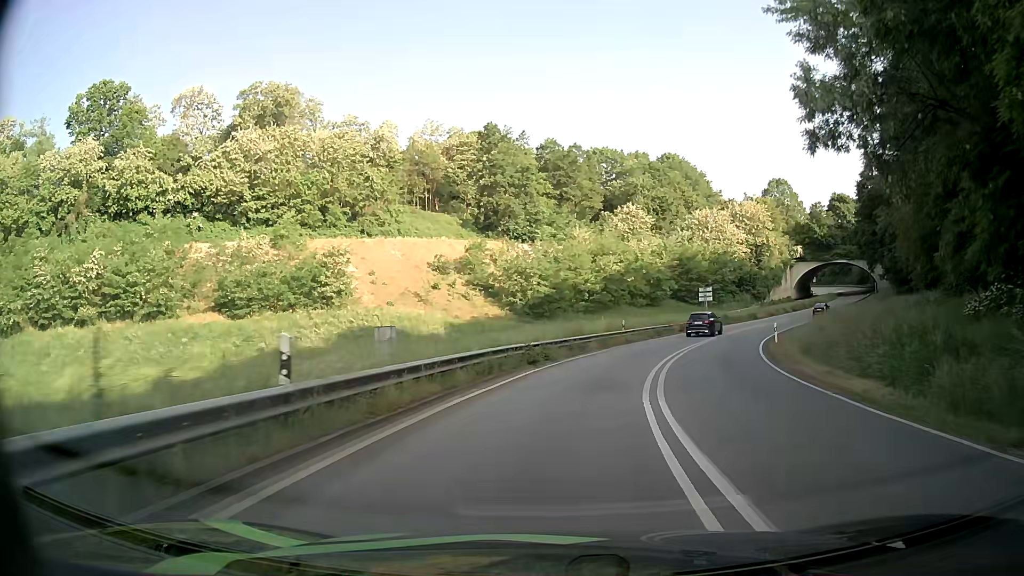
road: primary_link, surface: asphalt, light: Day
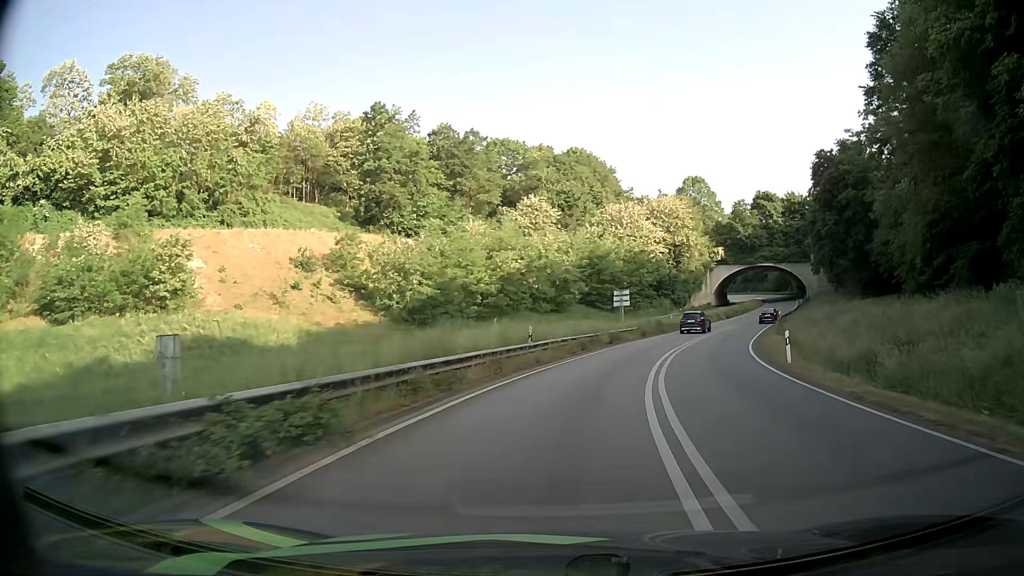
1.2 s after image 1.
(+1.2, +15.4) m; +9°
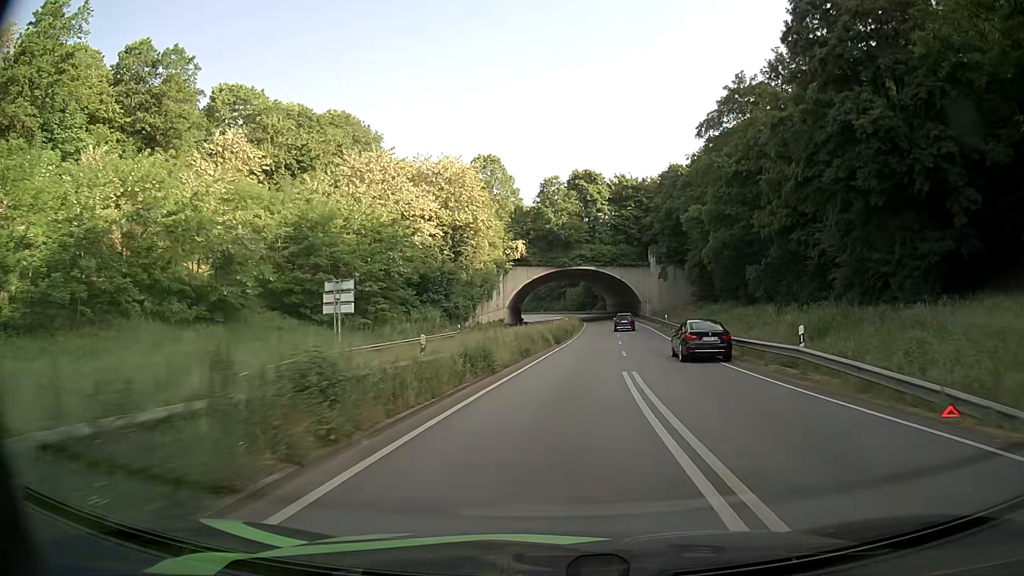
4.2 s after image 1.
(+8.0, +42.5) m; +19°
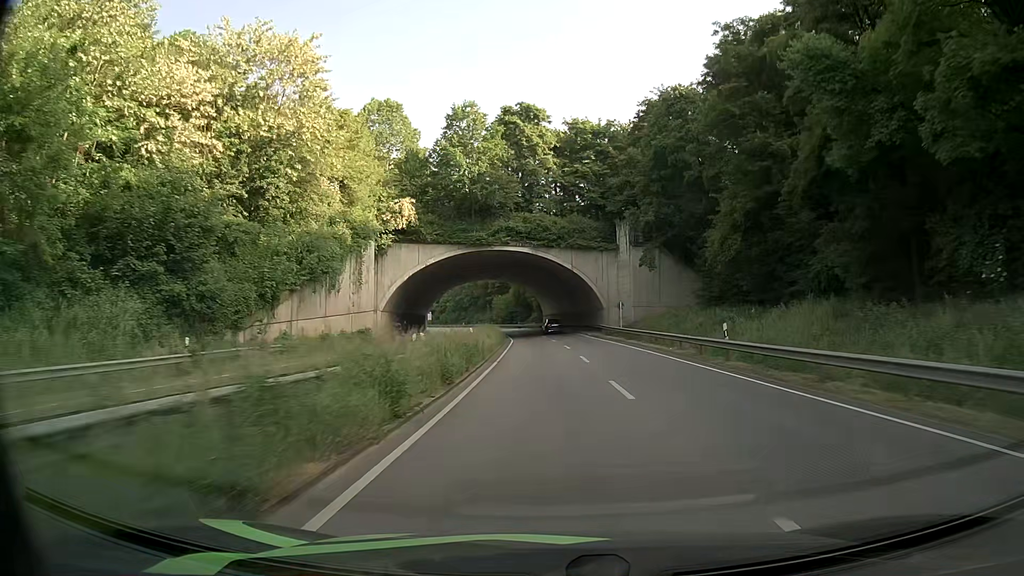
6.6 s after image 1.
(+2.3, +39.6) m; +6°
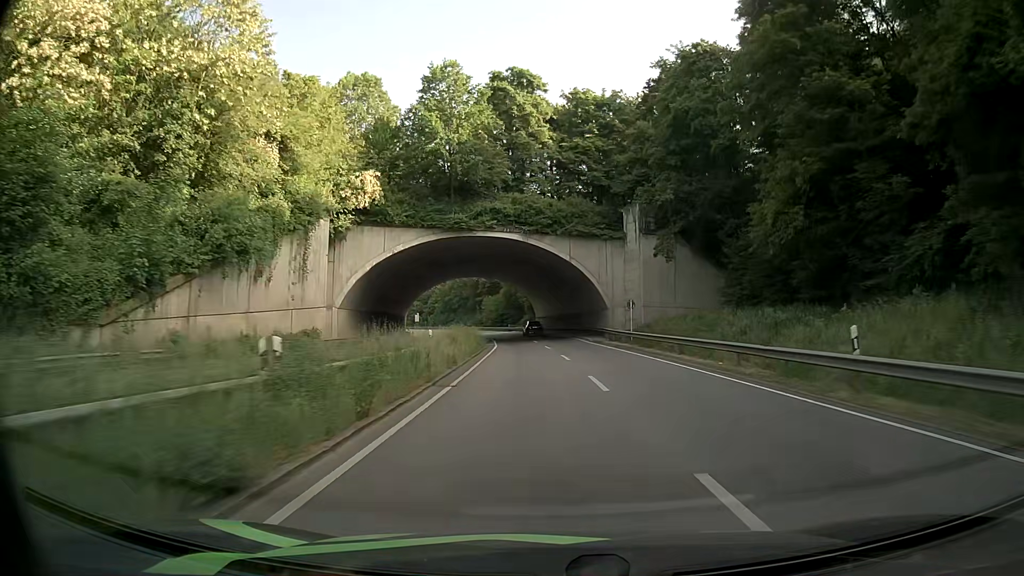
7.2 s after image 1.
(0.0, +10.8) m; 0°
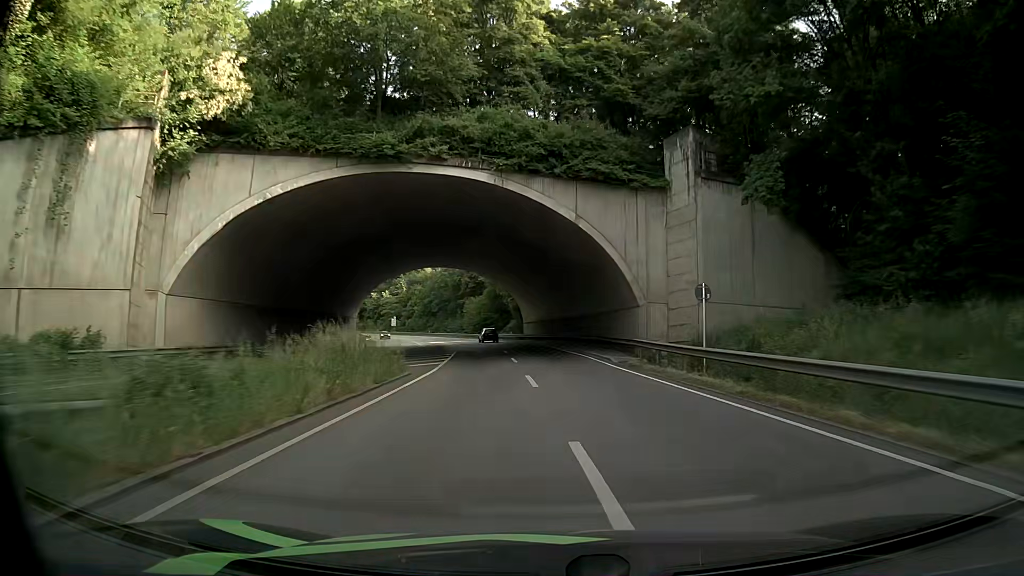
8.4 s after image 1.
(+0.3, +22.4) m; +1°
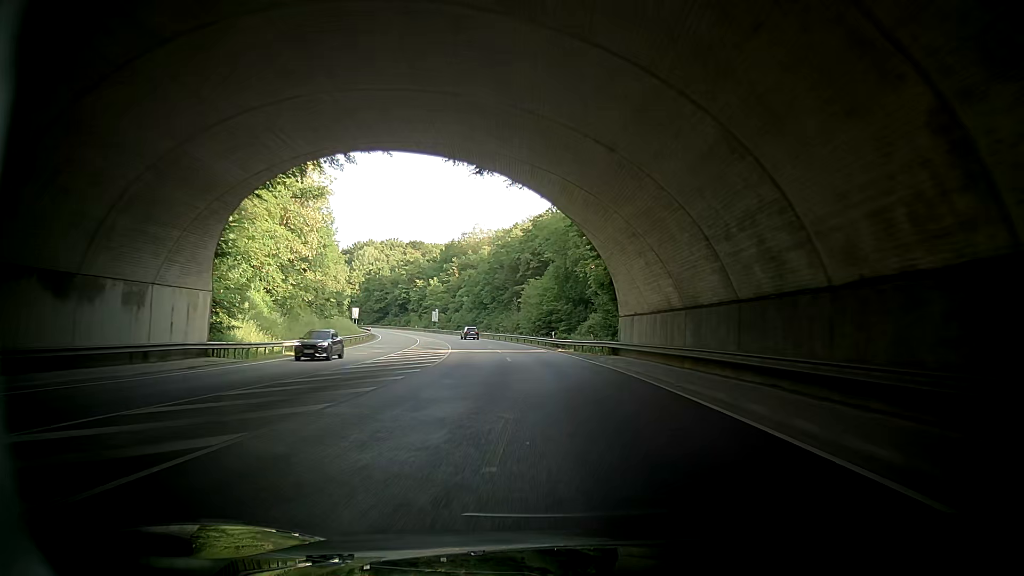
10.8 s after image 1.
(-2.1, +46.2) m; -5°
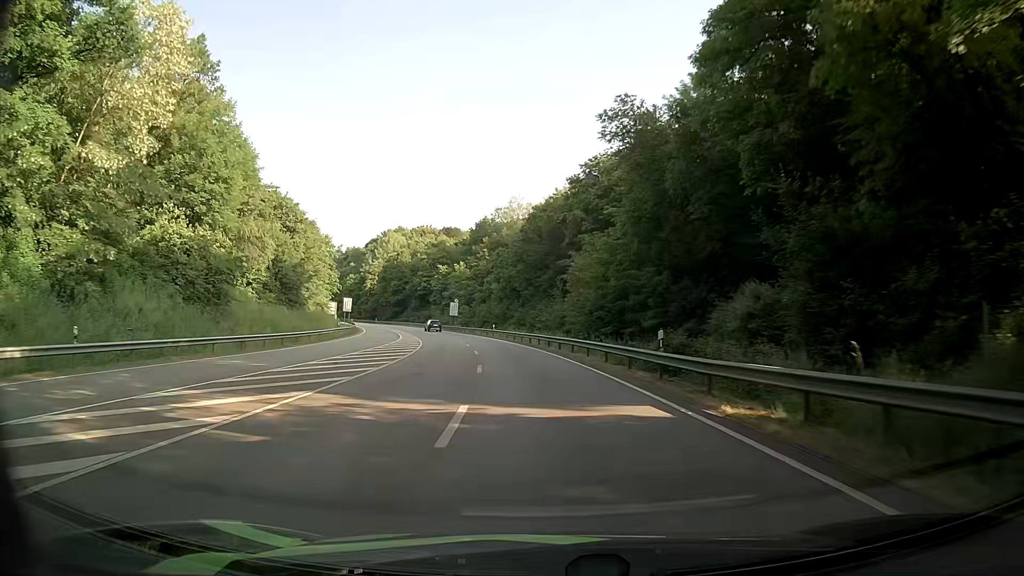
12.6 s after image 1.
(-1.9, +35.4) m; -5°
(0, +10) (-1, +20) (-2, +30) (-3, +40) (-4, +50) (-6, +60) (-9, +69) (-12, +79) (-14, +88) (-18, +98) m
